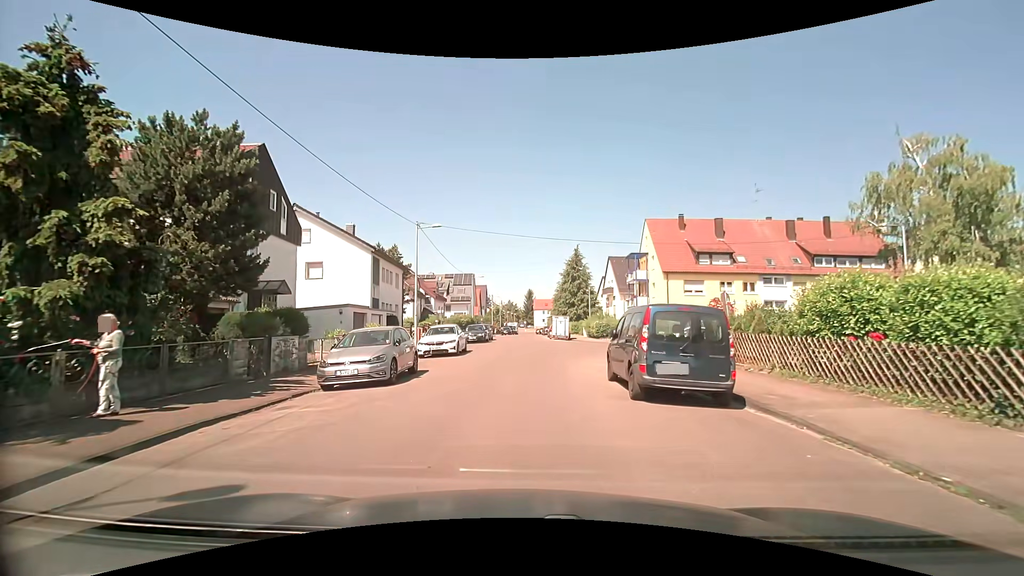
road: residential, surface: asphalt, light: Day
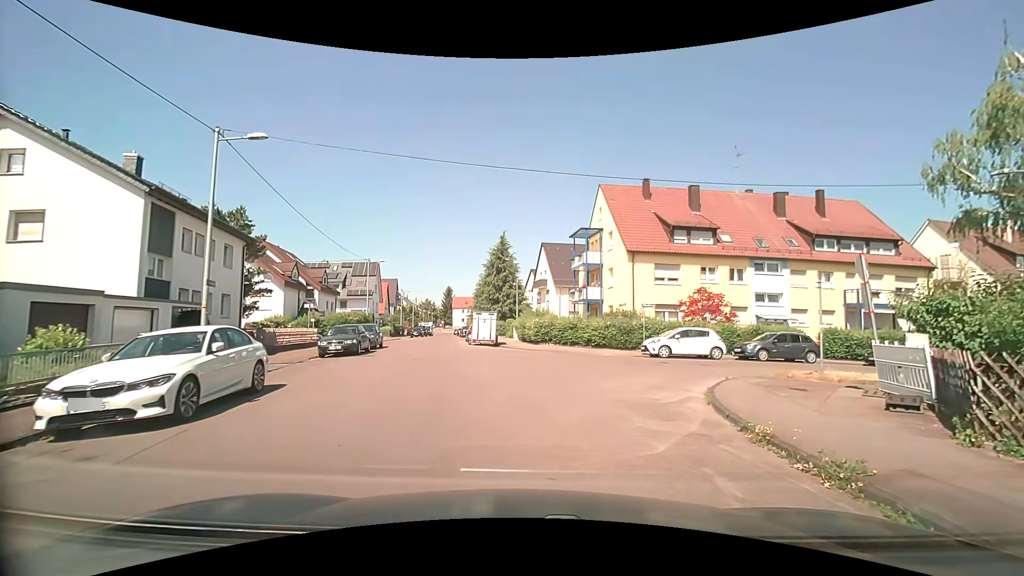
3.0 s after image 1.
(+0.5, +14.4) m; +9°
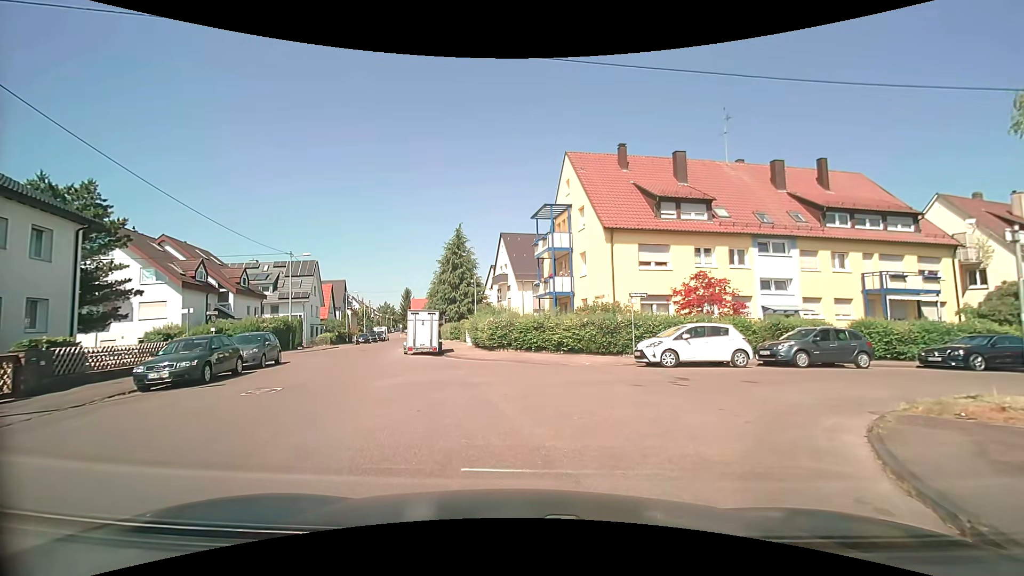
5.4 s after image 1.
(+0.6, +7.5) m; +5°
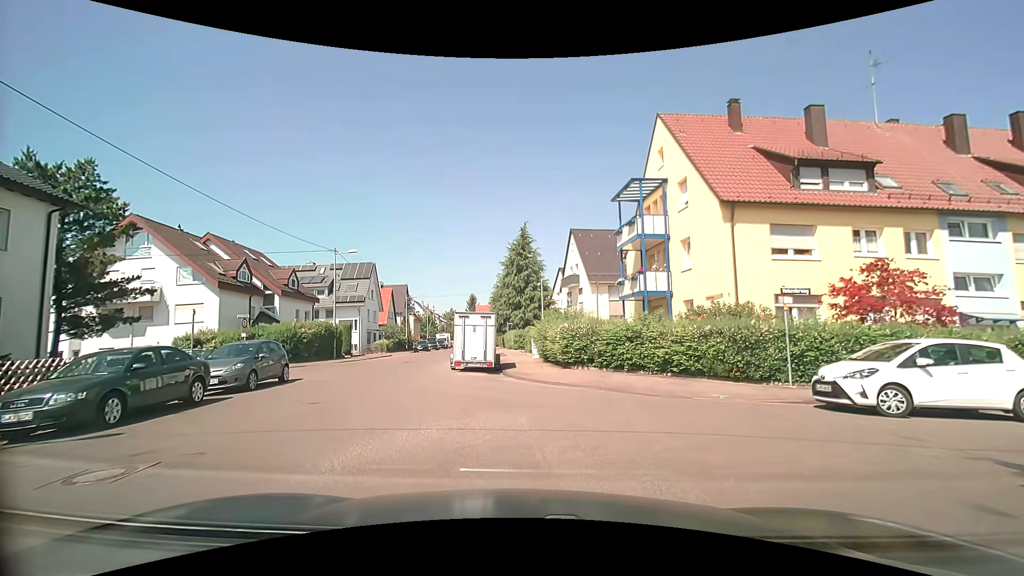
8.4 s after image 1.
(-0.5, +6.4) m; -7°
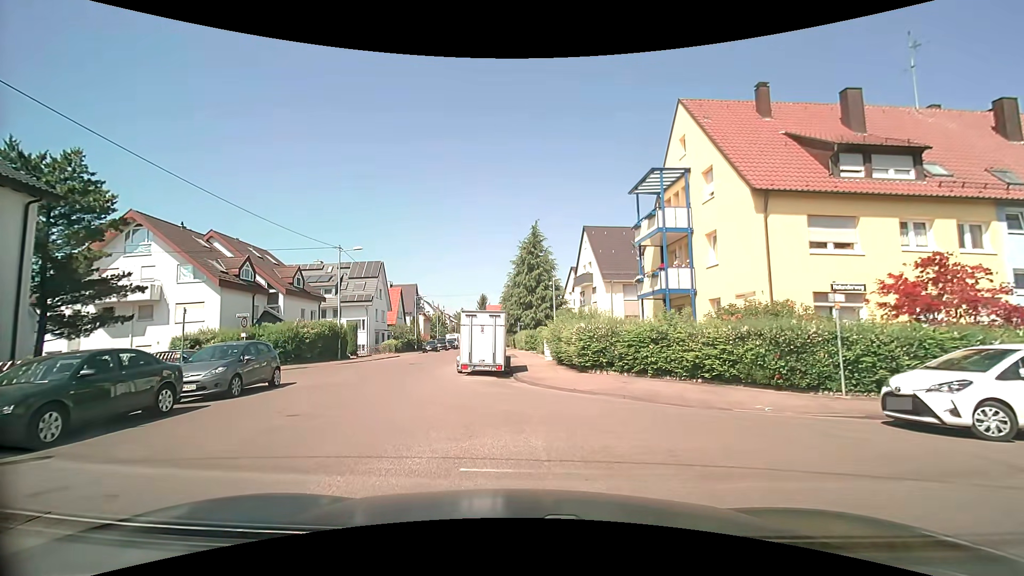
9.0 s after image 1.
(0.0, +1.6) m; -2°
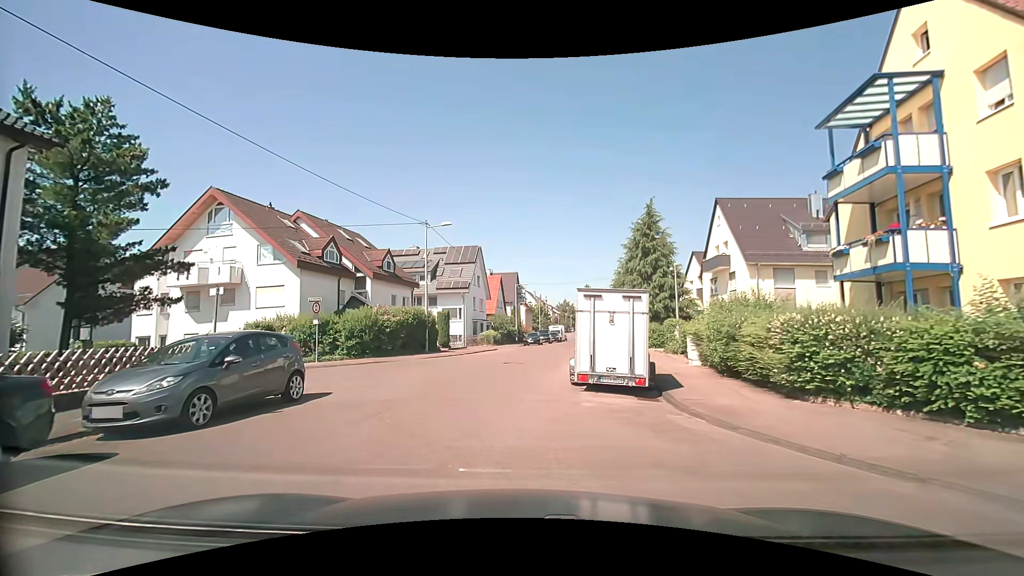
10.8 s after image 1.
(-0.7, +6.5) m; -13°
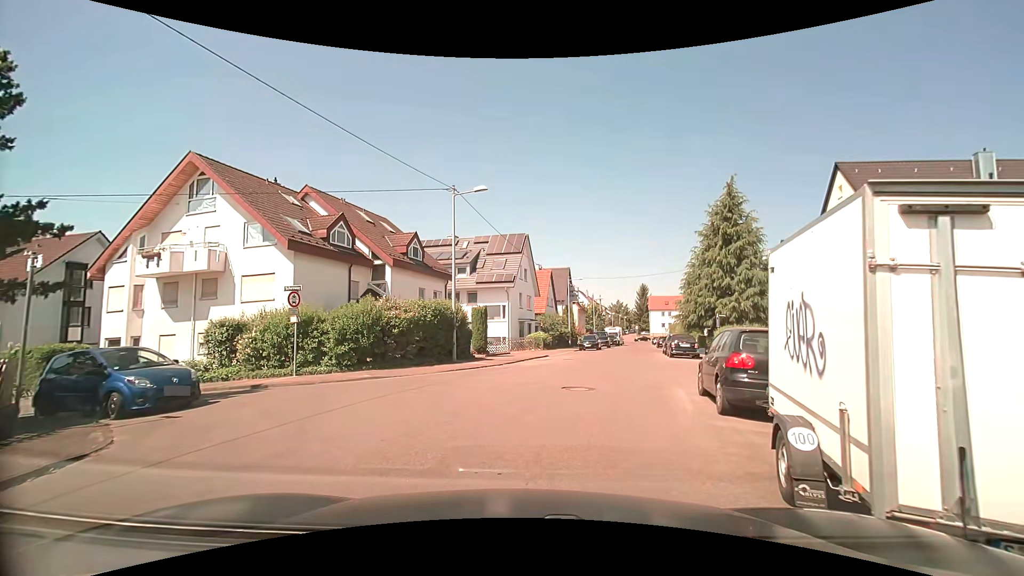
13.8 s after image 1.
(-0.1, +7.9) m; -3°
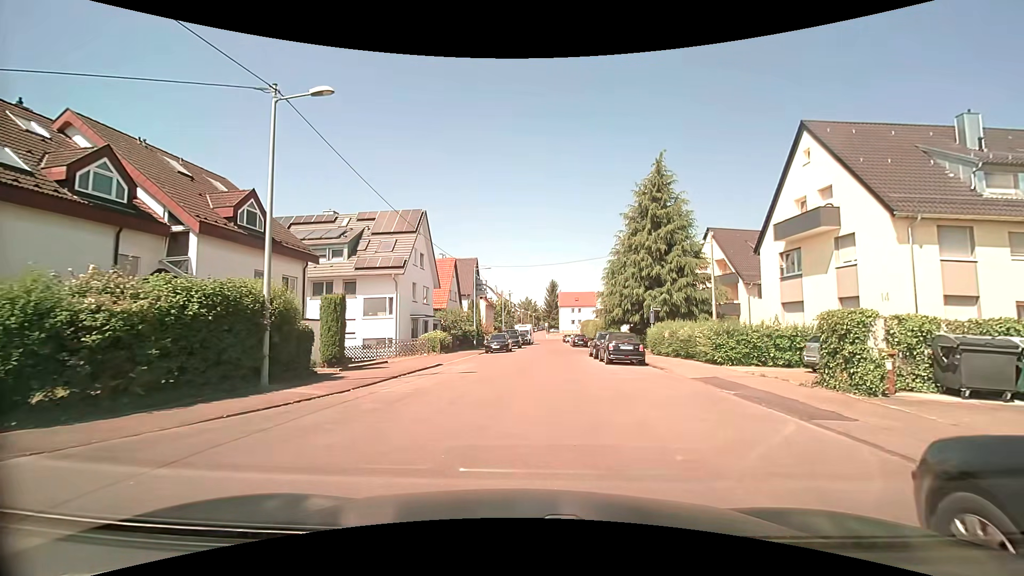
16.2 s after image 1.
(+0.5, +9.1) m; +9°
(+1, +10) (+1, +20) (+2, +30) (+3, +40) (+3, +50) (+4, +60) (+4, +70) (+5, +80) (+5, +90) (+6, +100) m
